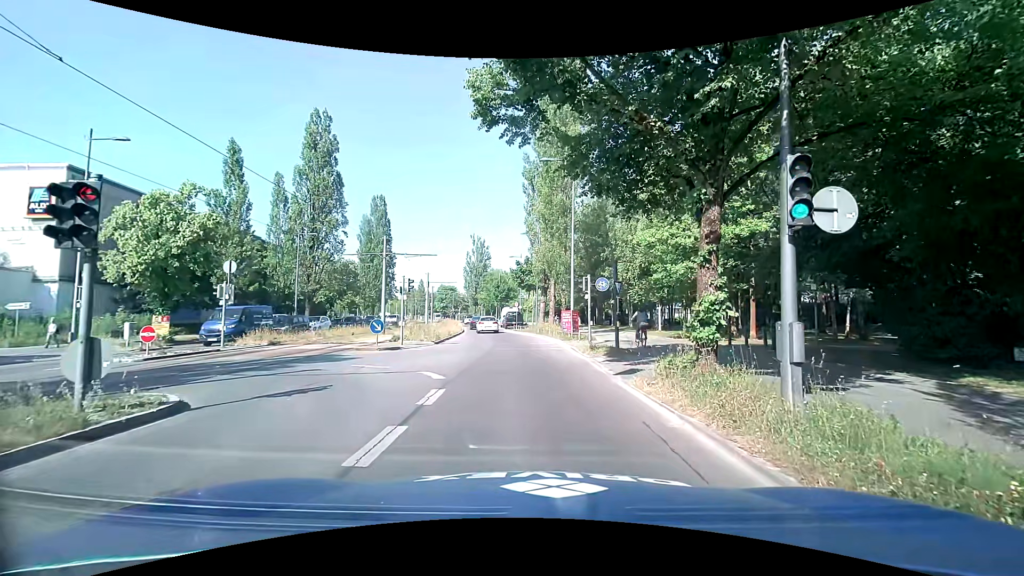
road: secondary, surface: asphalt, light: Day
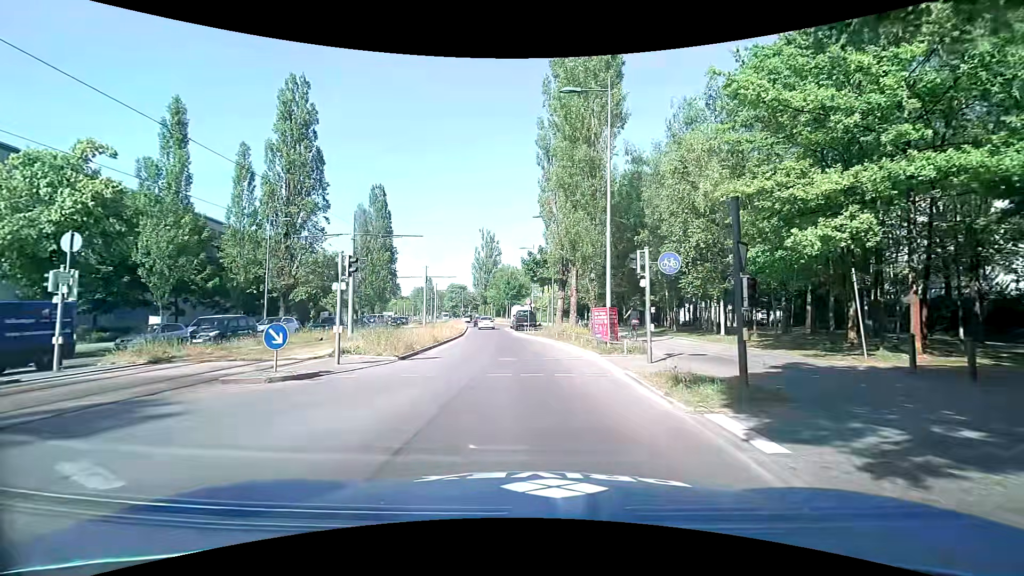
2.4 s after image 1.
(+0.2, +9.4) m; 0°
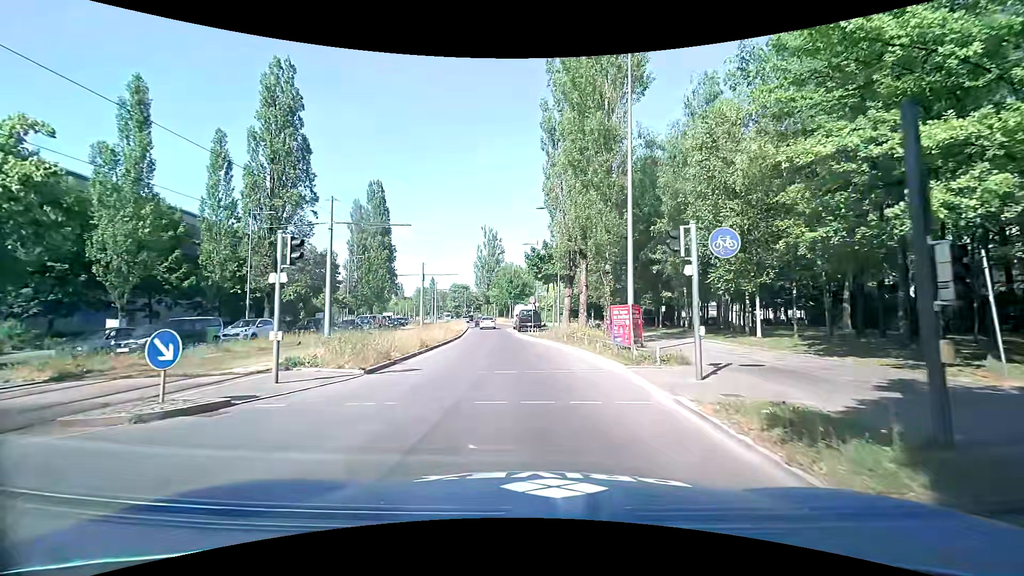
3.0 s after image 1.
(0.0, +3.7) m; -1°
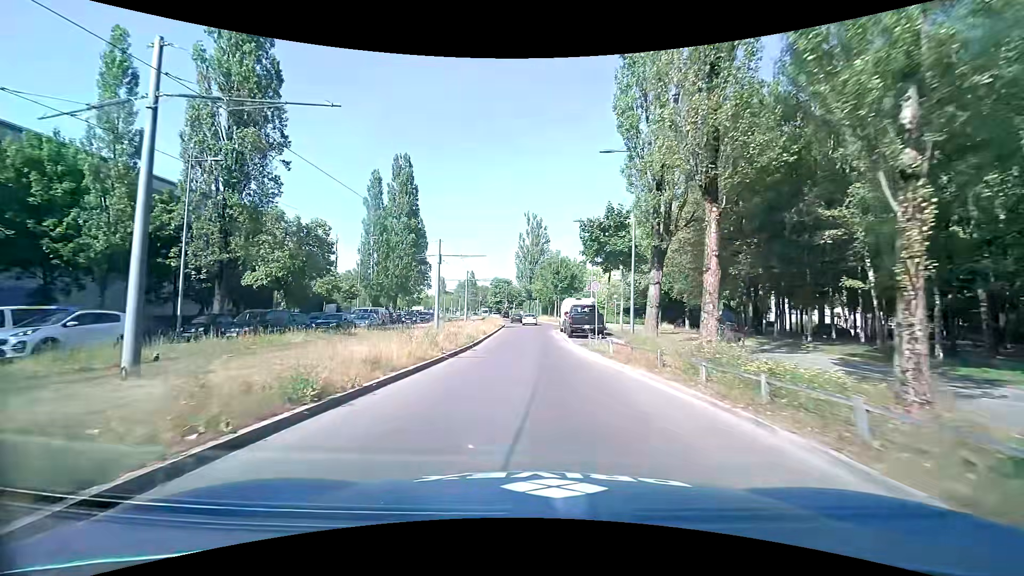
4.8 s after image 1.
(-0.5, +14.4) m; -5°
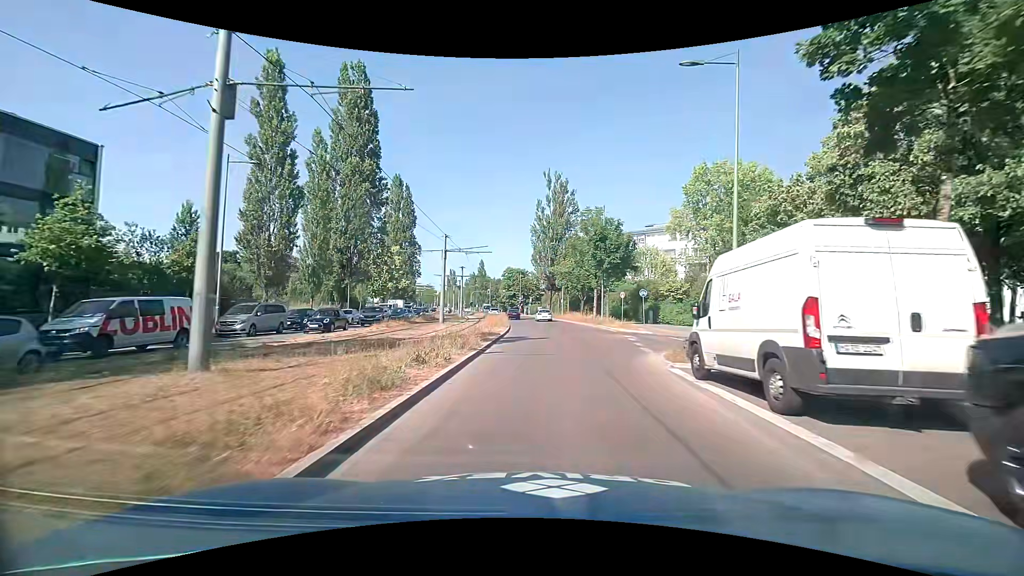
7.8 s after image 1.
(-0.8, +29.6) m; -2°
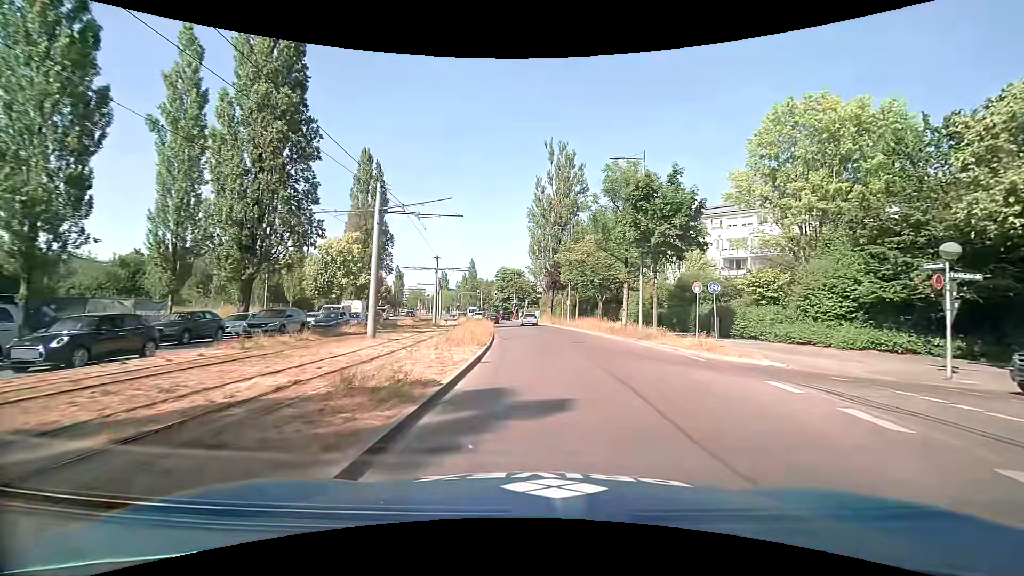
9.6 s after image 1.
(-0.1, +16.6) m; +1°
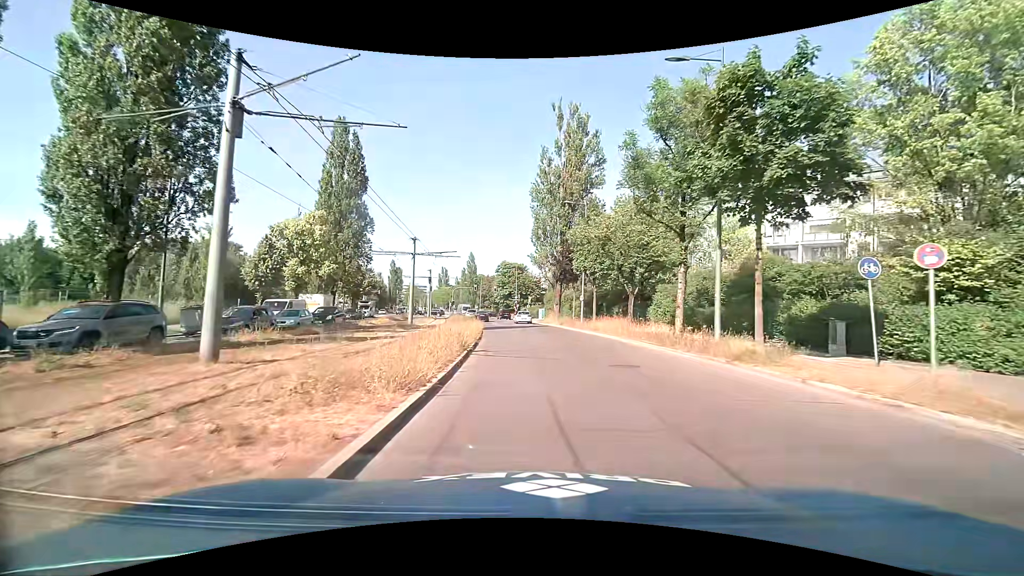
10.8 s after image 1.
(0.0, +11.3) m; 0°
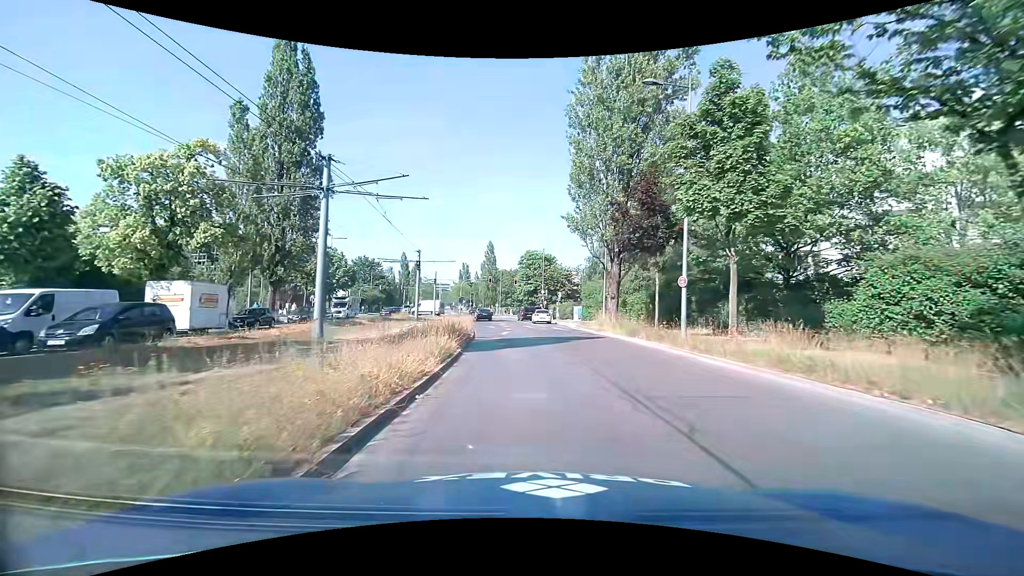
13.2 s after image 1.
(-0.6, +21.5) m; -4°
